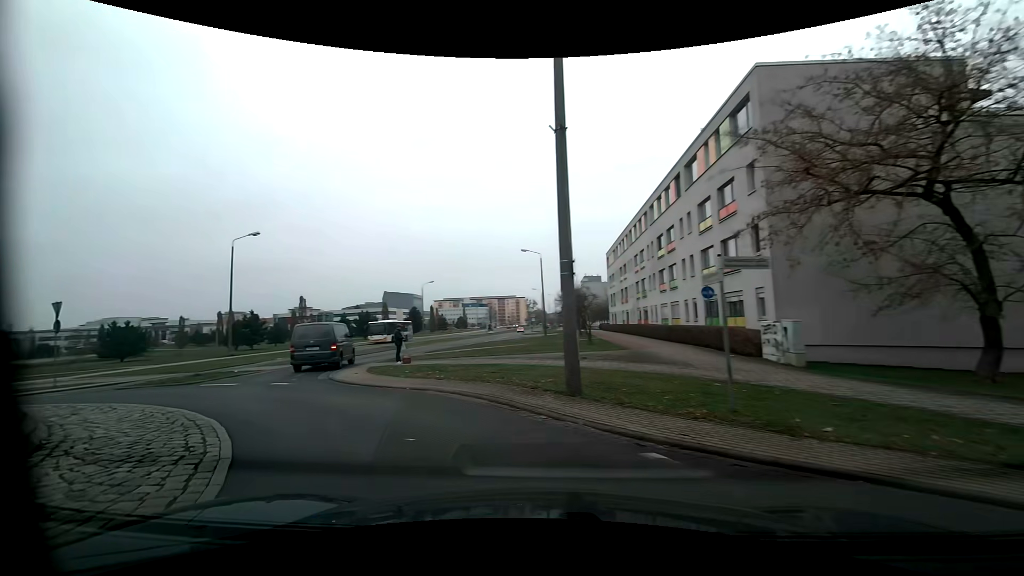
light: Day
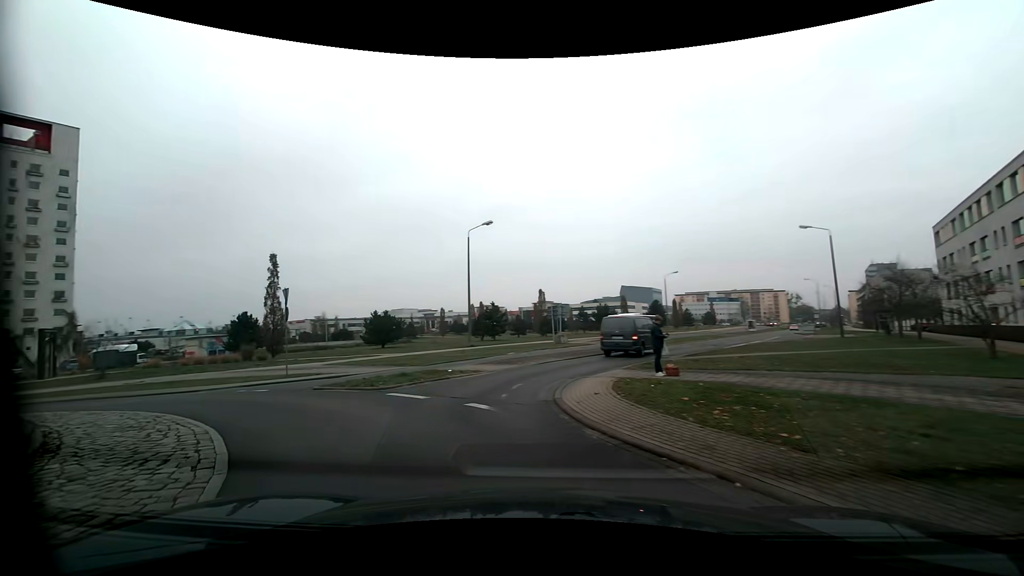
(-1.7, +7.1) m; -27°
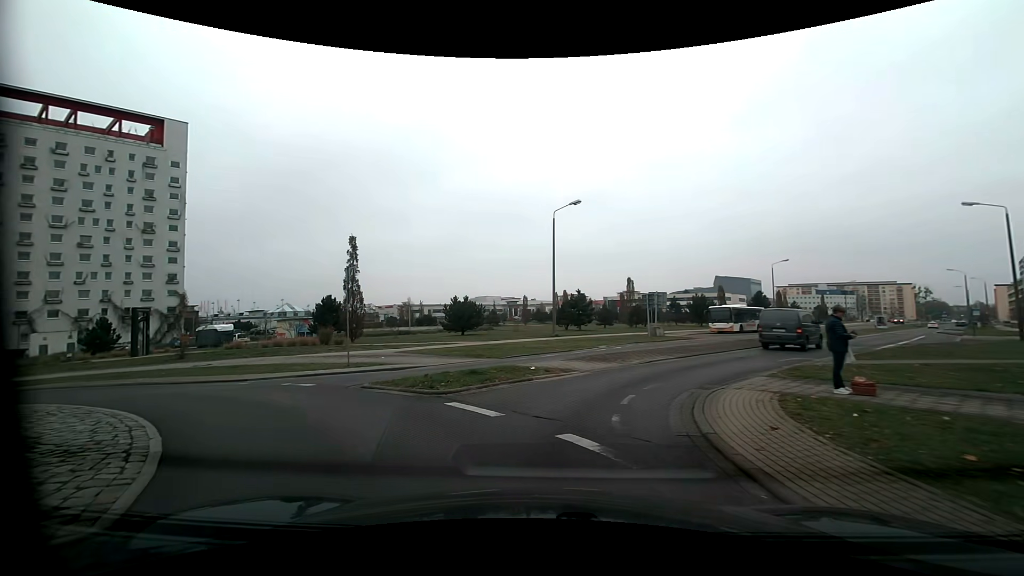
(-0.3, +3.6) m; -9°
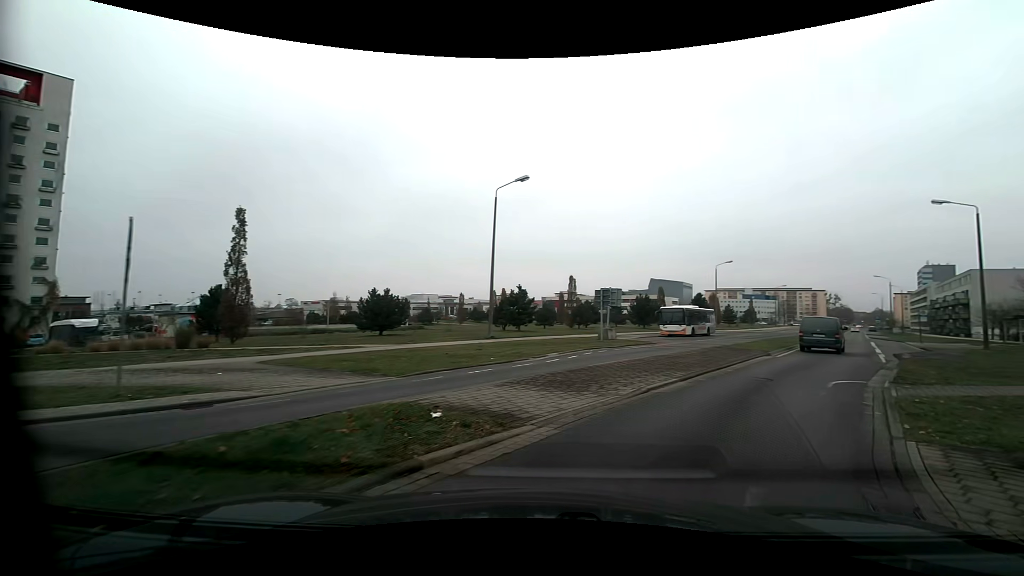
(+0.2, +7.3) m; +9°
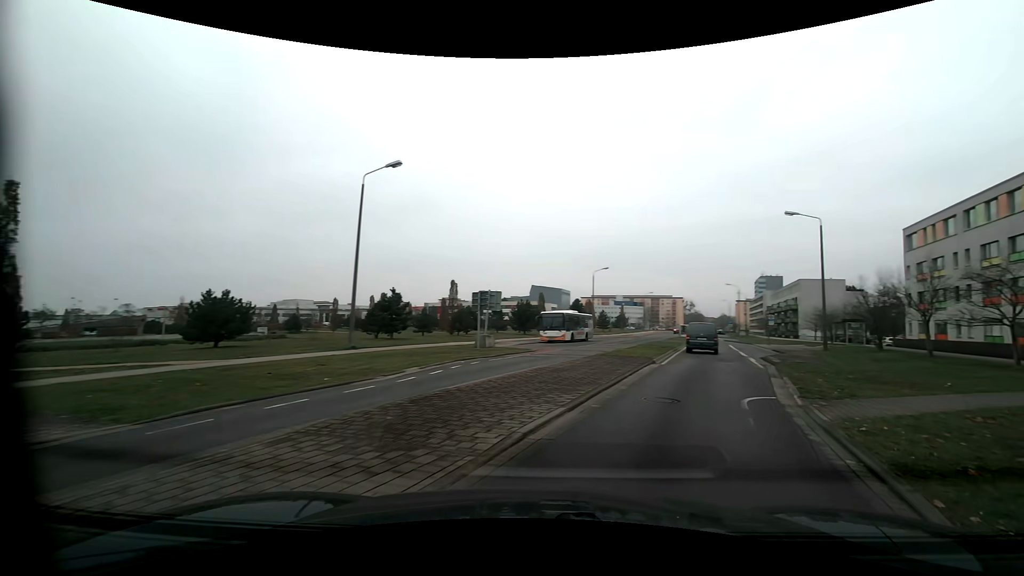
(+0.4, +4.0) m; +13°
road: tertiary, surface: asphalt
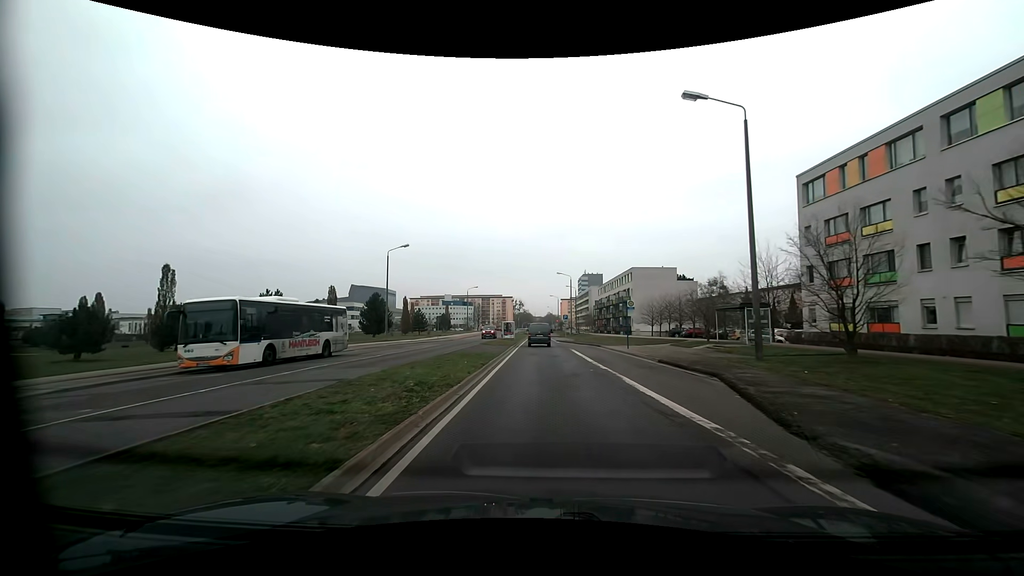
(+7.2, +25.9) m; +17°
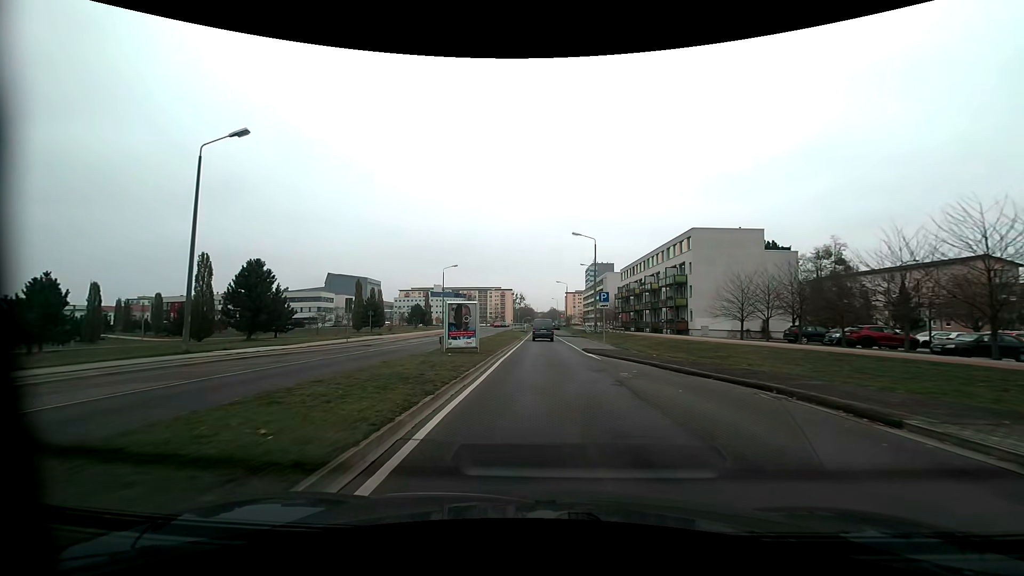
(+0.1, +35.6) m; 0°
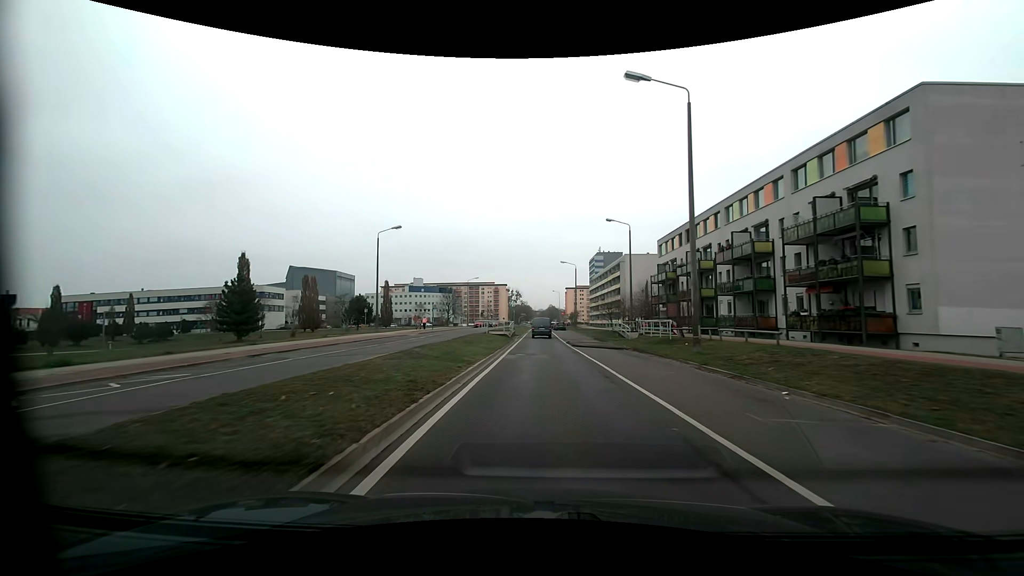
(+0.2, +36.0) m; 0°
(0, +10) (0, +20) (0, +30) (0, +40) (0, +50) (0, +60) (0, +70) (0, +80) (0, +90) (0, +100) m
